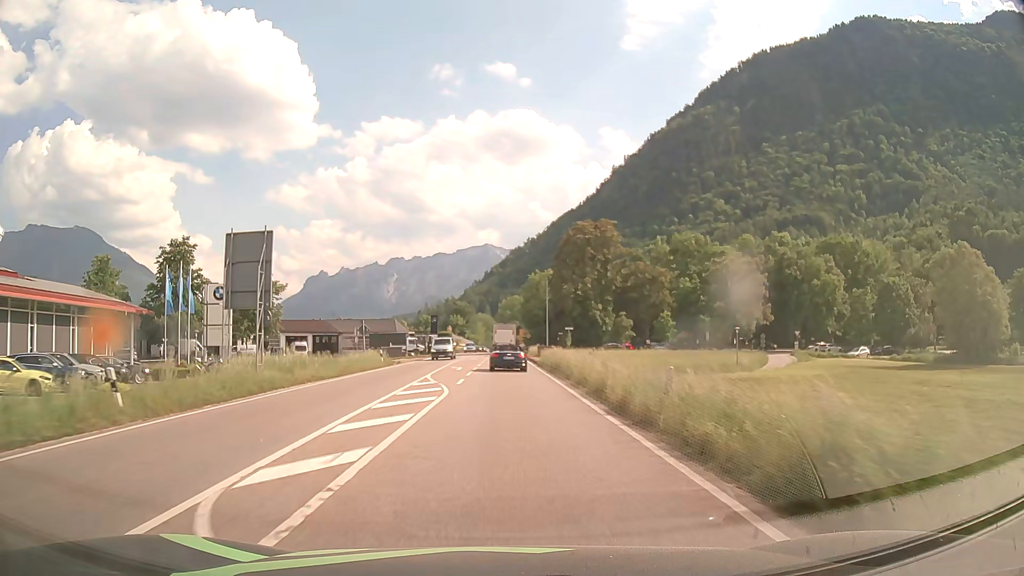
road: primary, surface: asphalt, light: Day
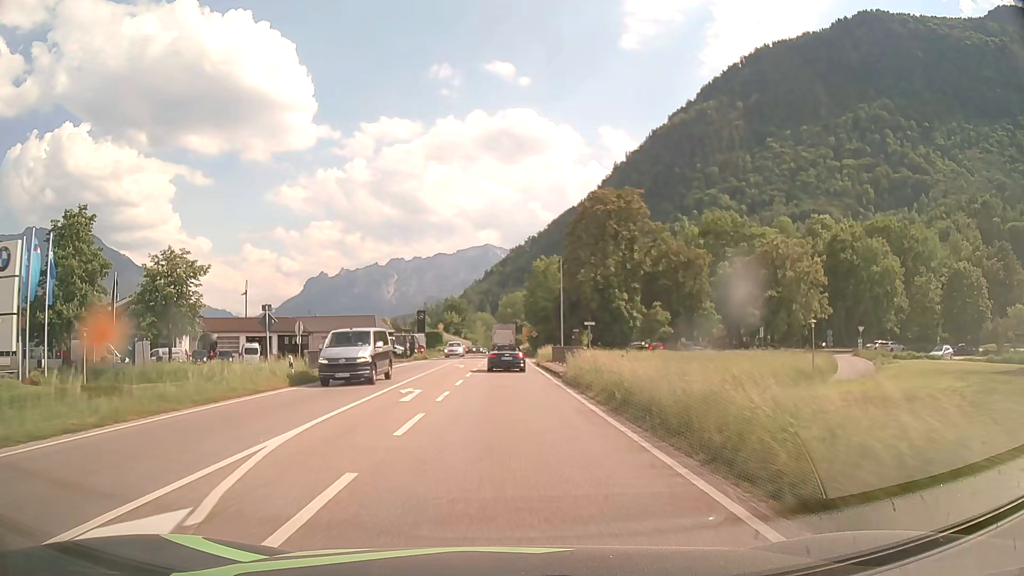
(0.0, +18.3) m; 0°
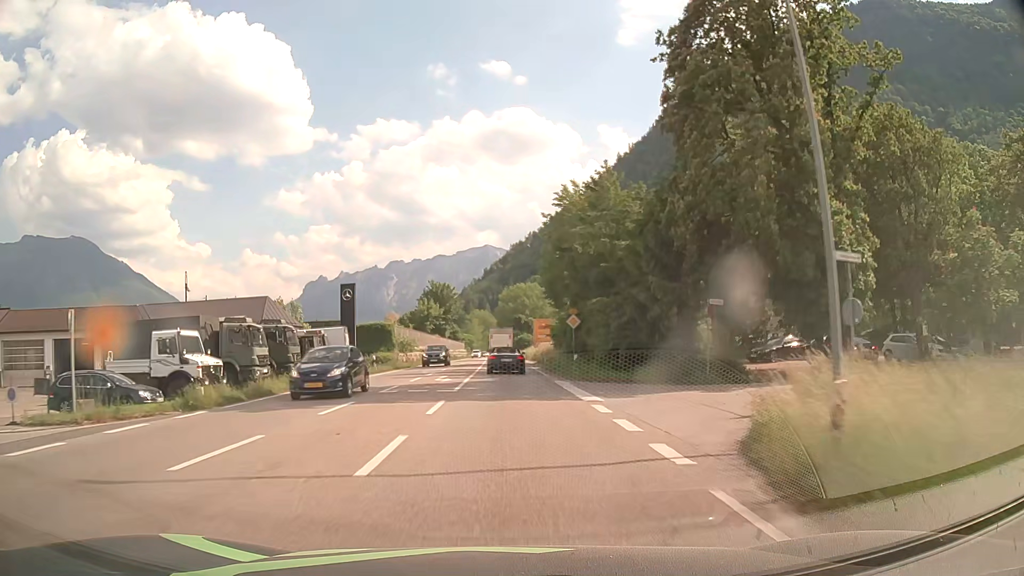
(-0.2, +45.8) m; 0°
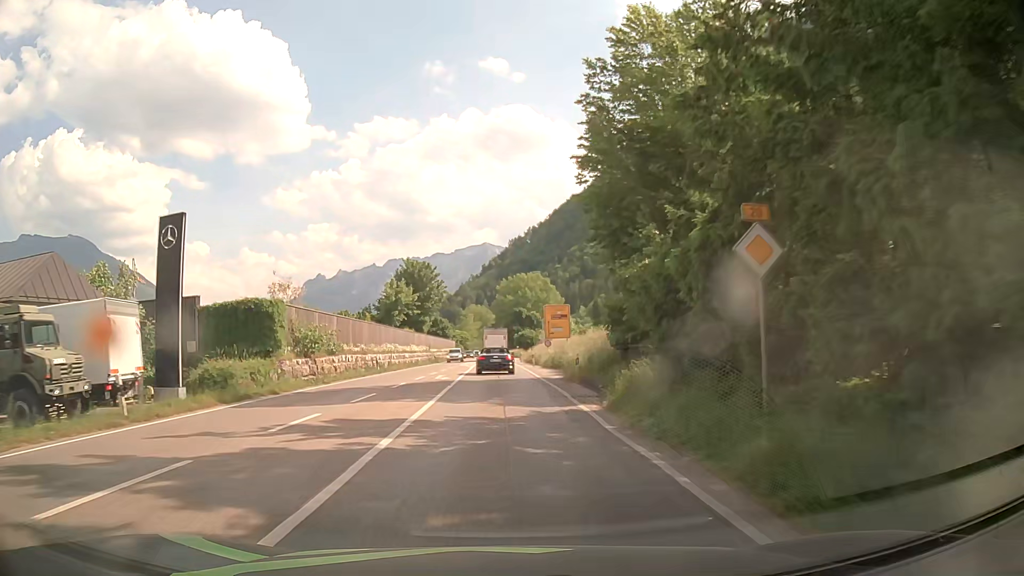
(-0.1, +27.9) m; 0°
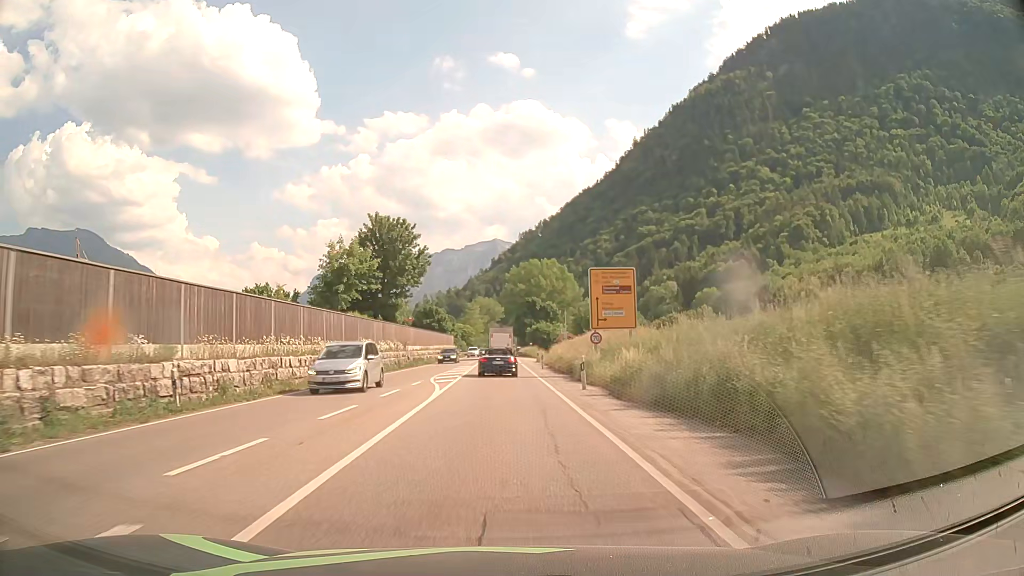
(0.0, +27.8) m; -1°
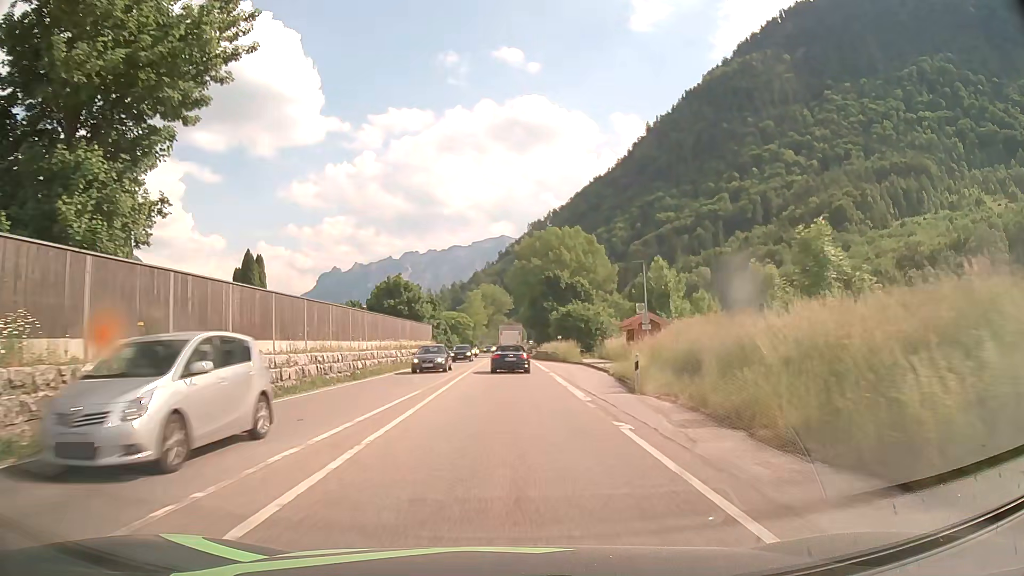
(0.0, +46.1) m; 0°
